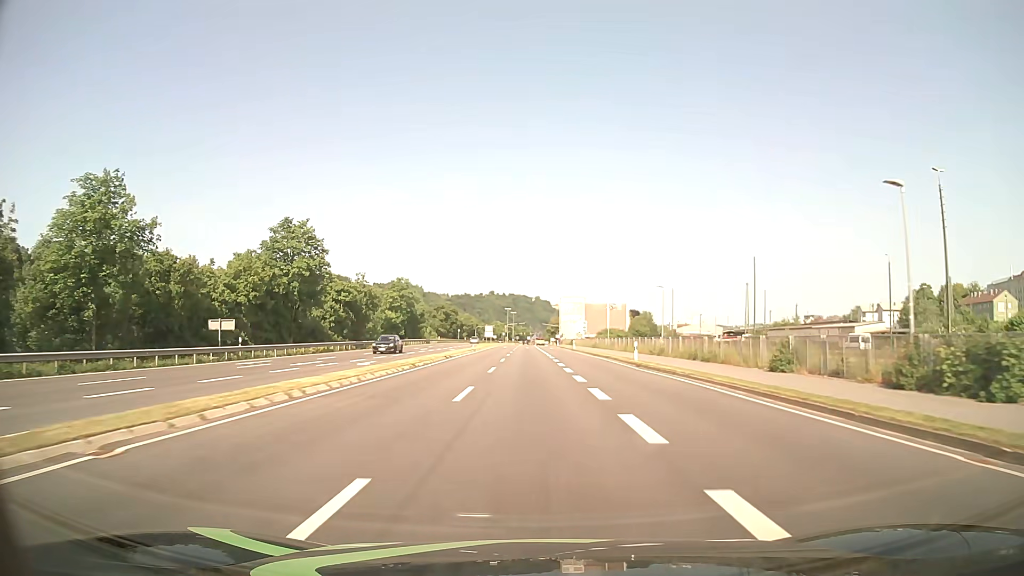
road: primary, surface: asphalt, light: Day
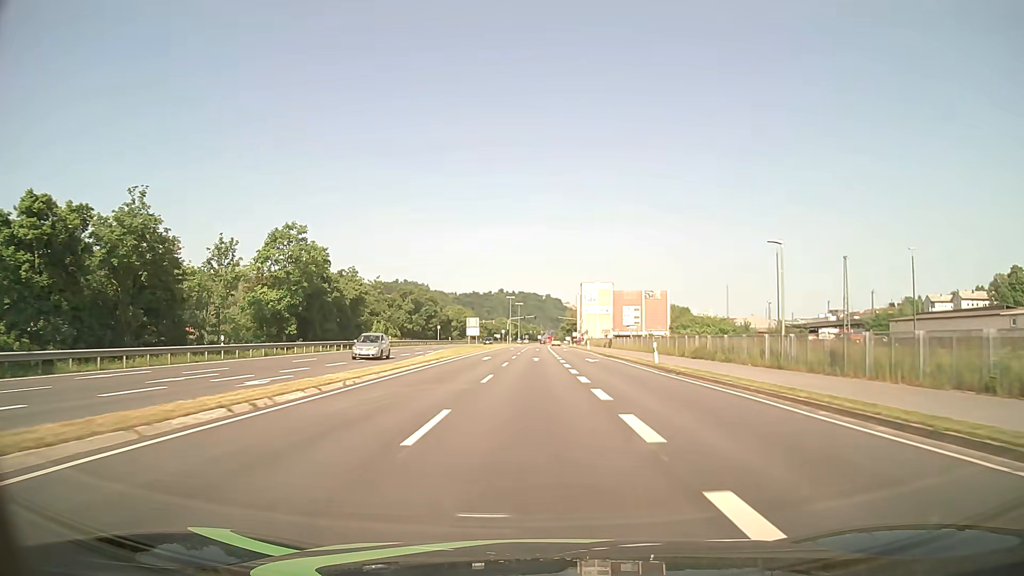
(-0.5, +53.8) m; -1°
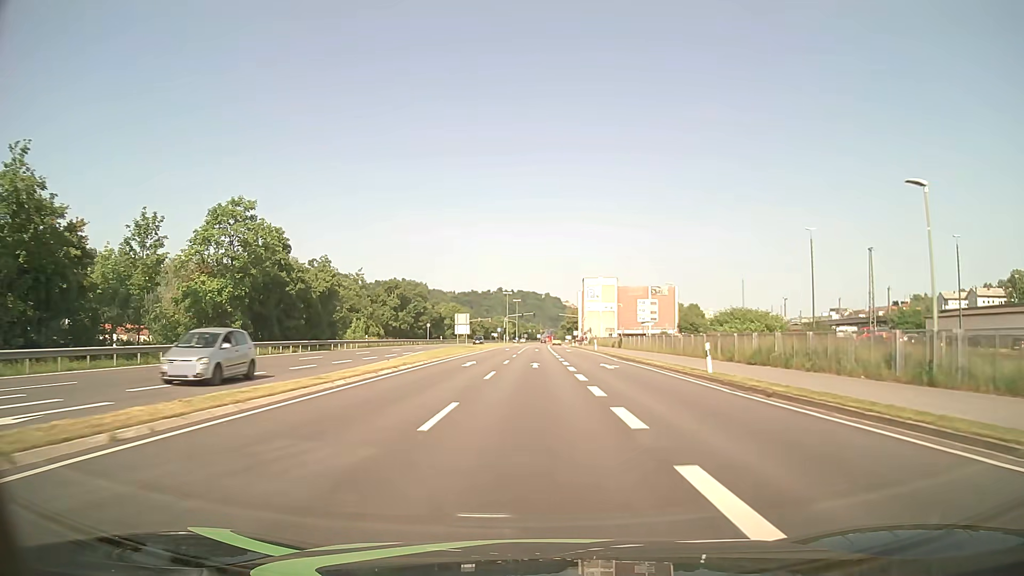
(0.0, +10.8) m; 0°
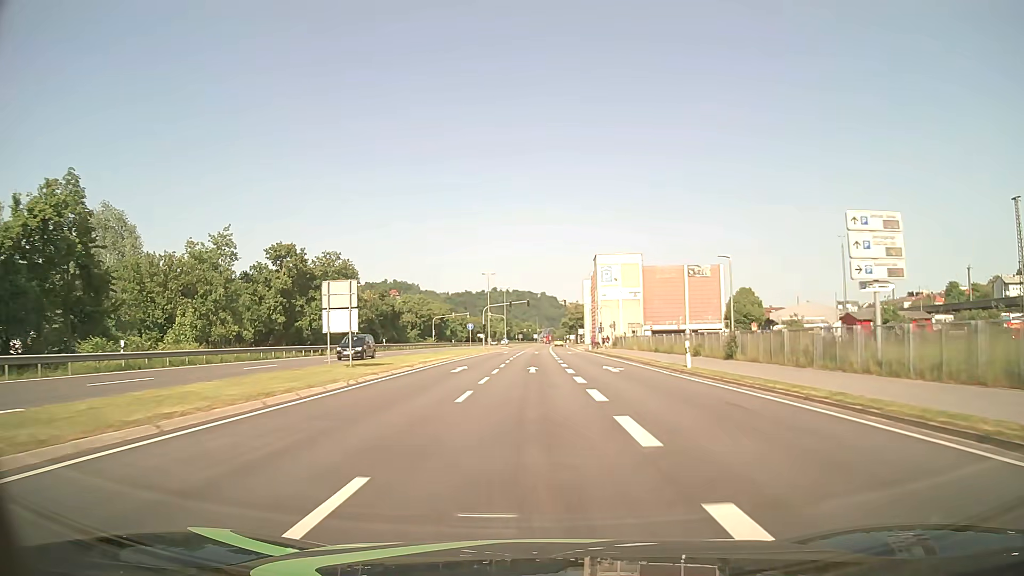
(+0.1, +43.2) m; 0°
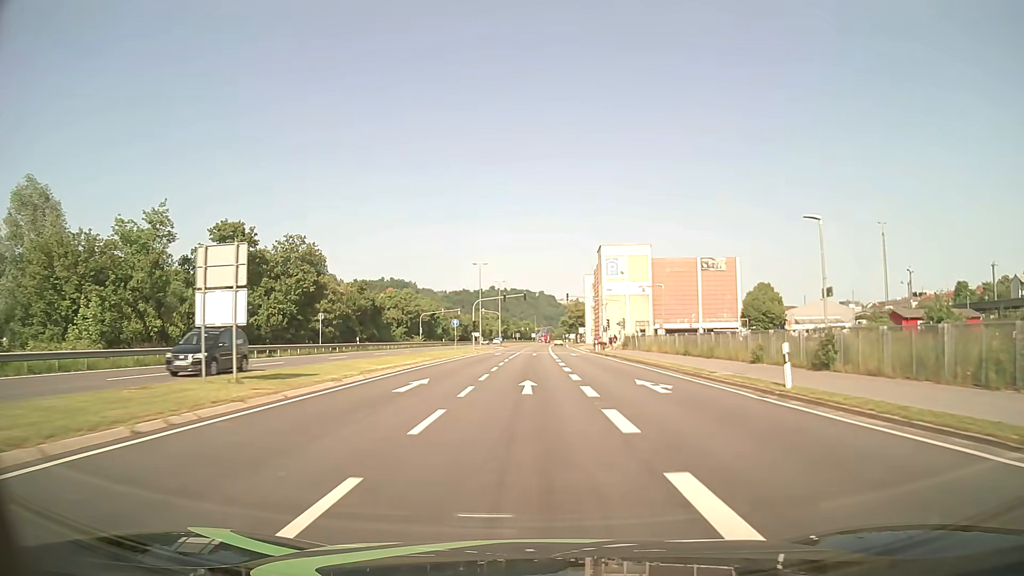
(0.0, +10.8) m; 0°
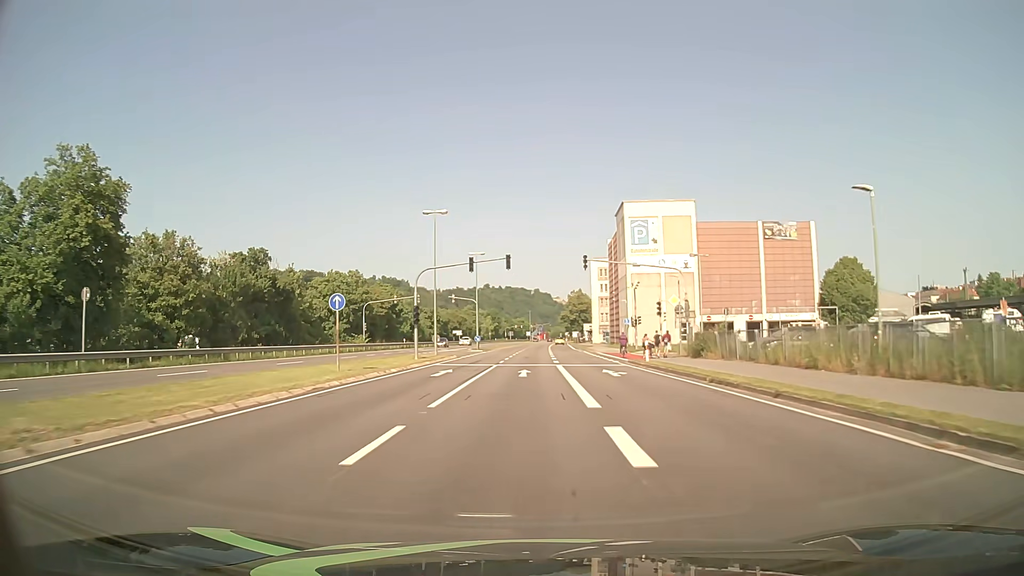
(+0.1, +32.4) m; 0°
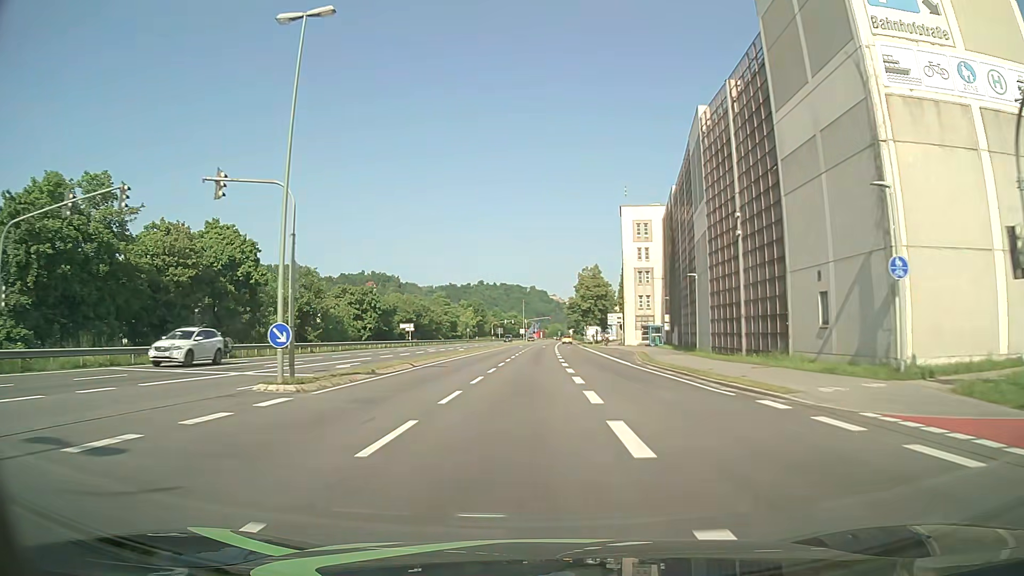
(0.0, +54.0) m; 0°
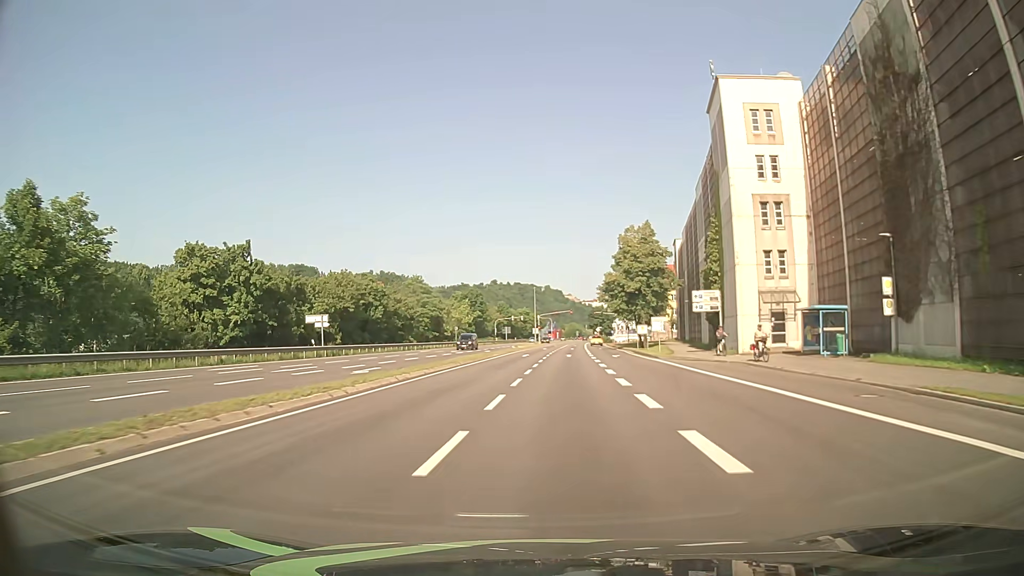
(-0.2, +43.1) m; -2°
(0, +10) (0, +20) (0, +30) (0, +40) (0, +50) (0, +60) (+1, +70) (+1, +80) (+2, +90) (+3, +100) m
